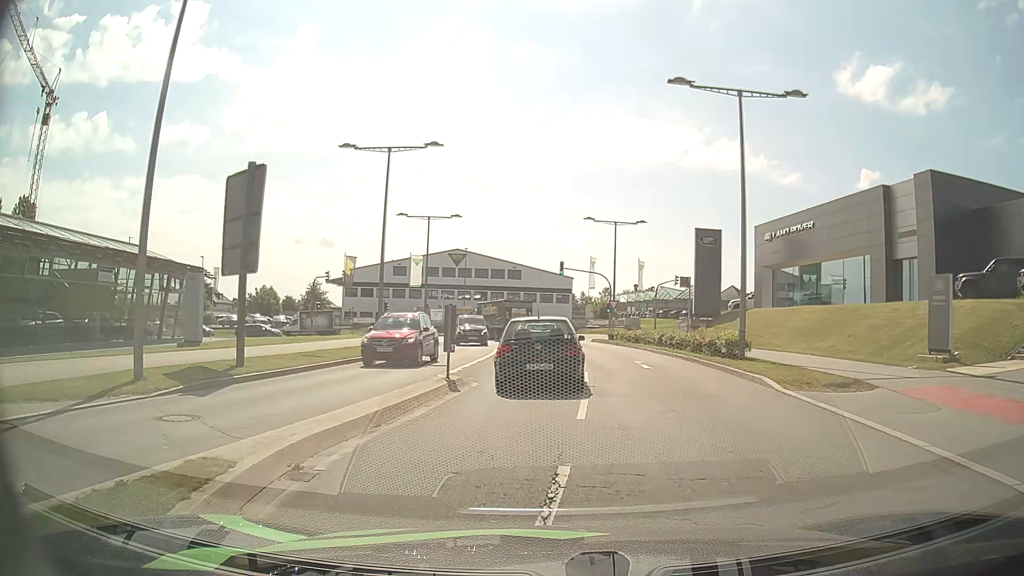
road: secondary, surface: asphalt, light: Day
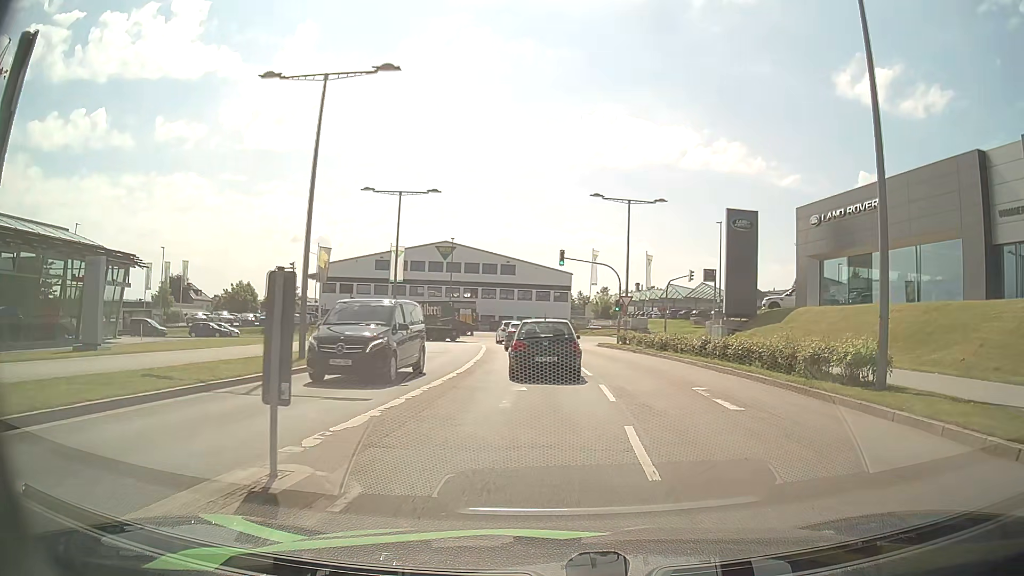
(-0.1, +9.6) m; +1°
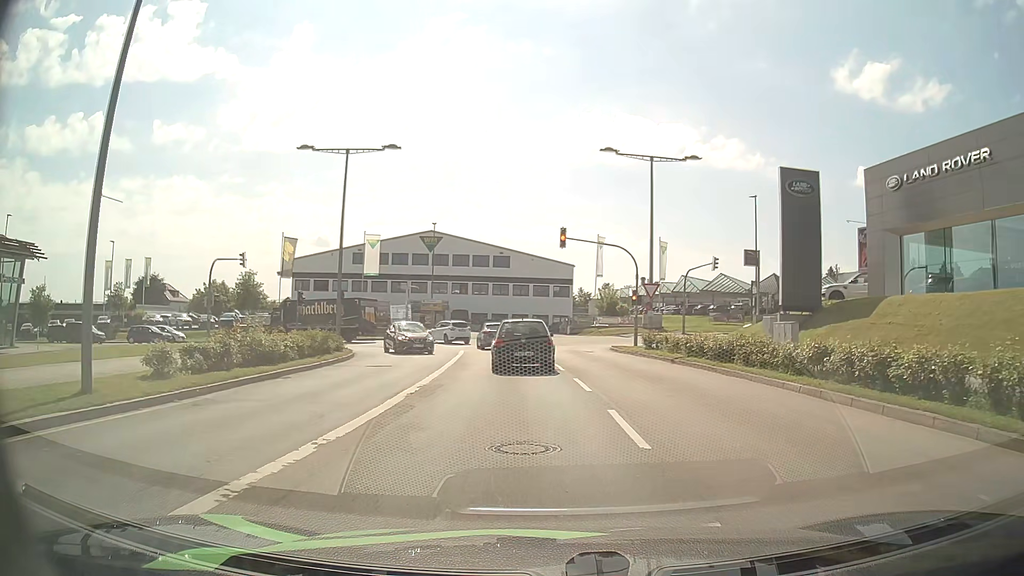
(+0.1, +10.6) m; -1°
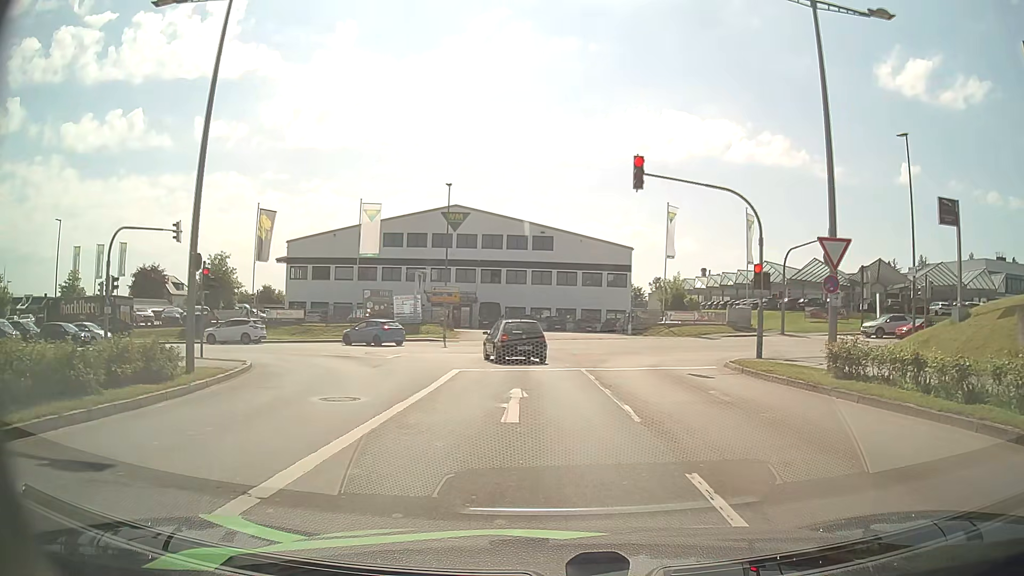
(-0.4, +16.2) m; -4°
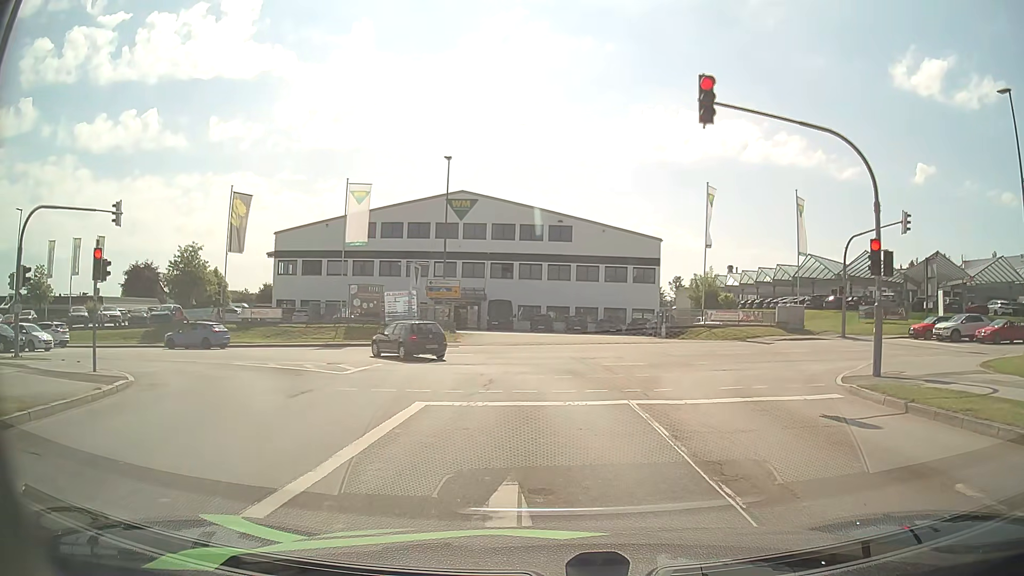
(-0.1, +7.7) m; -1°
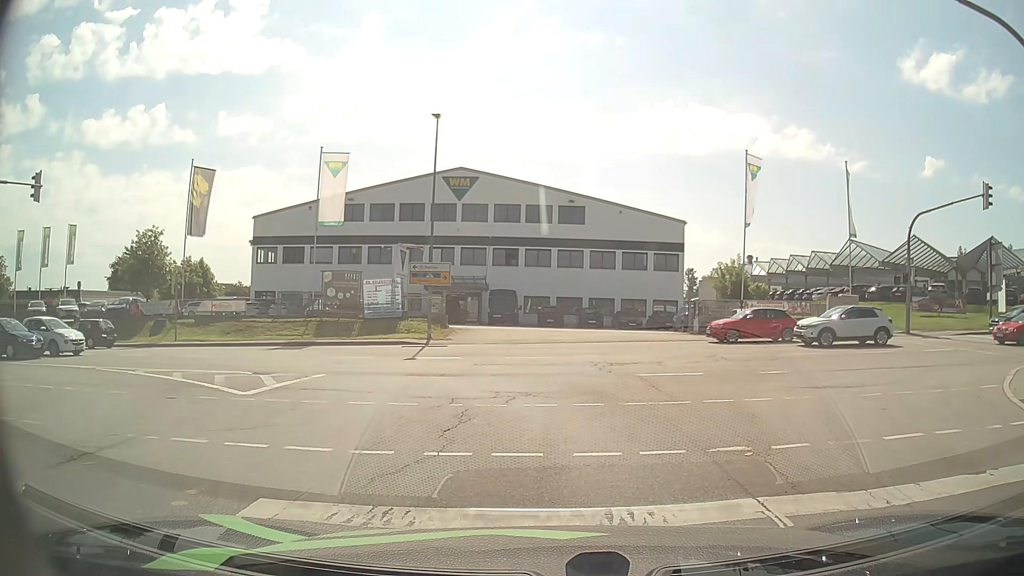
(-0.1, +6.7) m; -1°
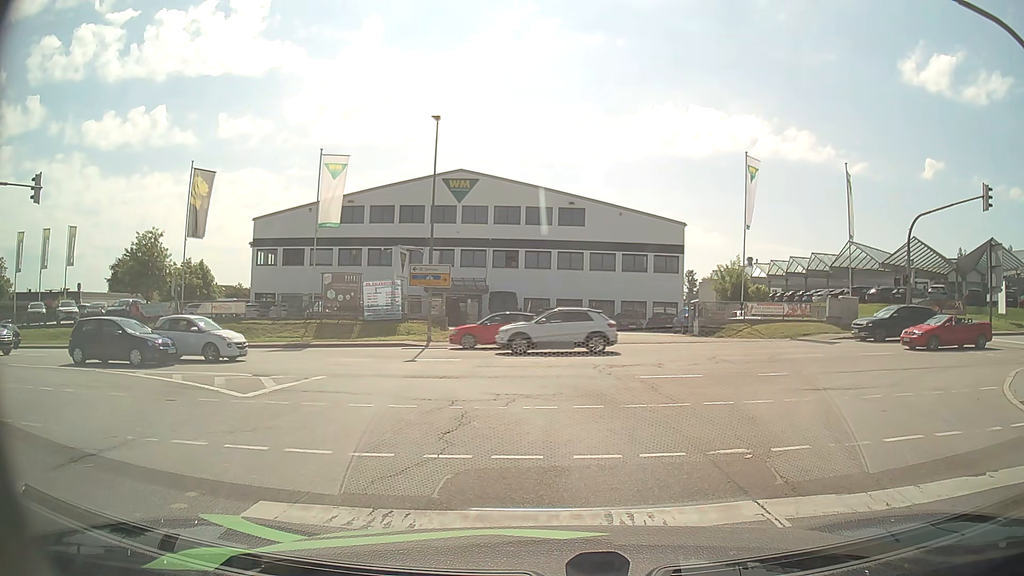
(0.0, +0.1) m; 0°
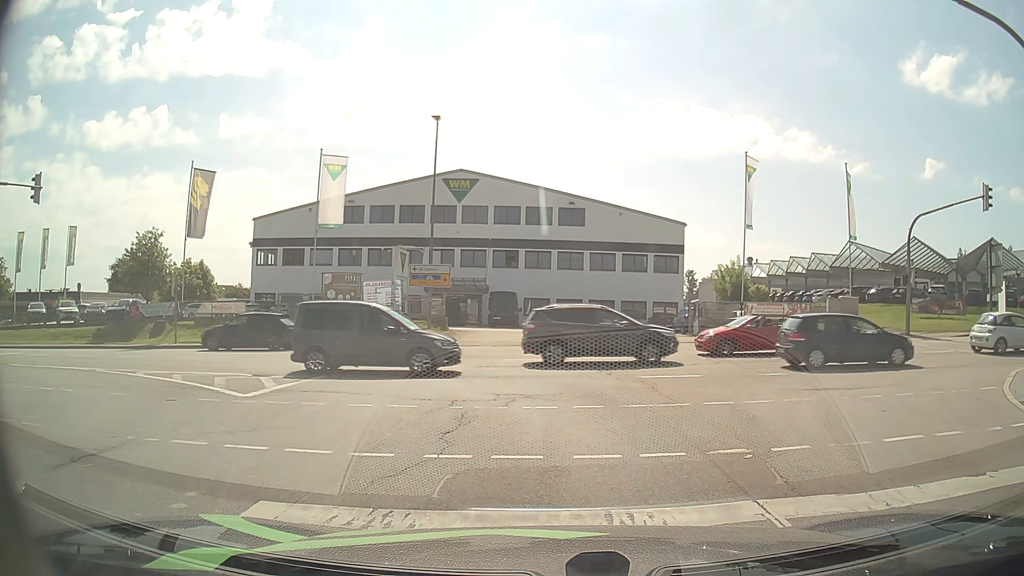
(0.0, 0.0) m; 0°
(0, +10) (-4, +19) (-12, +26) (-21, +28) (-31, +29) (-41, +29) (-51, +29) (-61, +29) (-71, +29) (-81, +28) m
